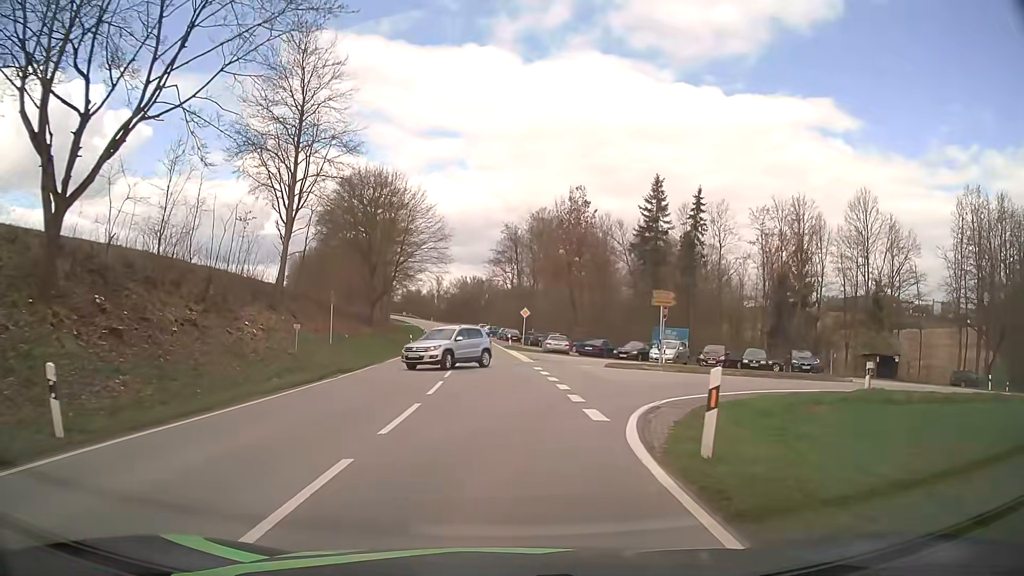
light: Day
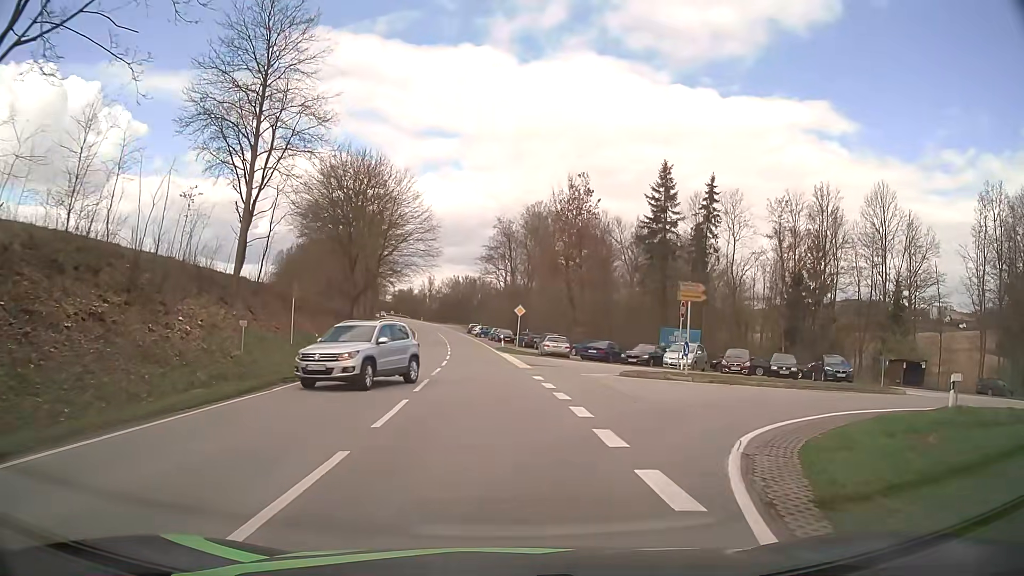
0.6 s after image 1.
(0.0, +5.5) m; 0°
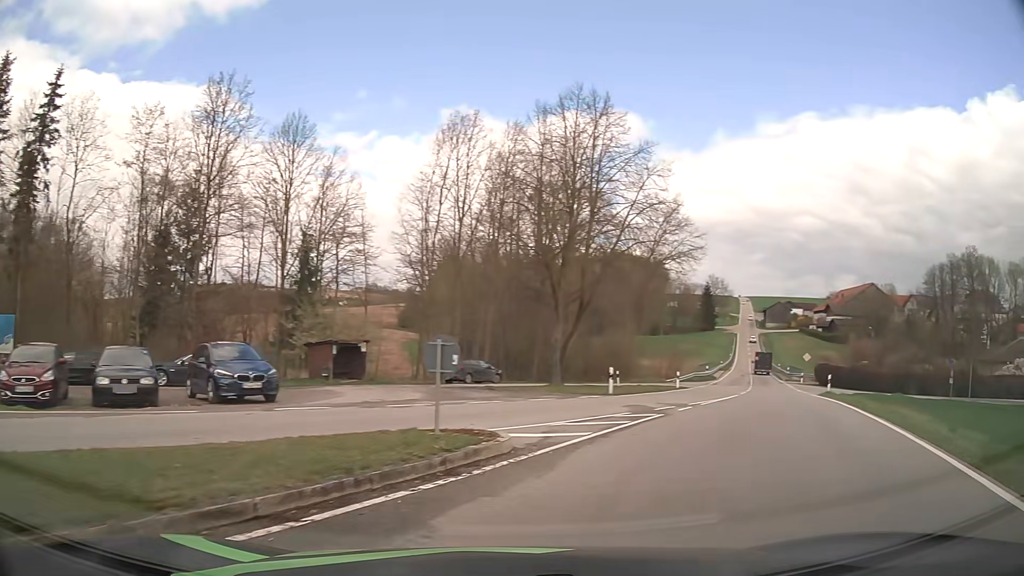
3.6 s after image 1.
(+7.2, +18.5) m; +54°
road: tertiary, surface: asphalt
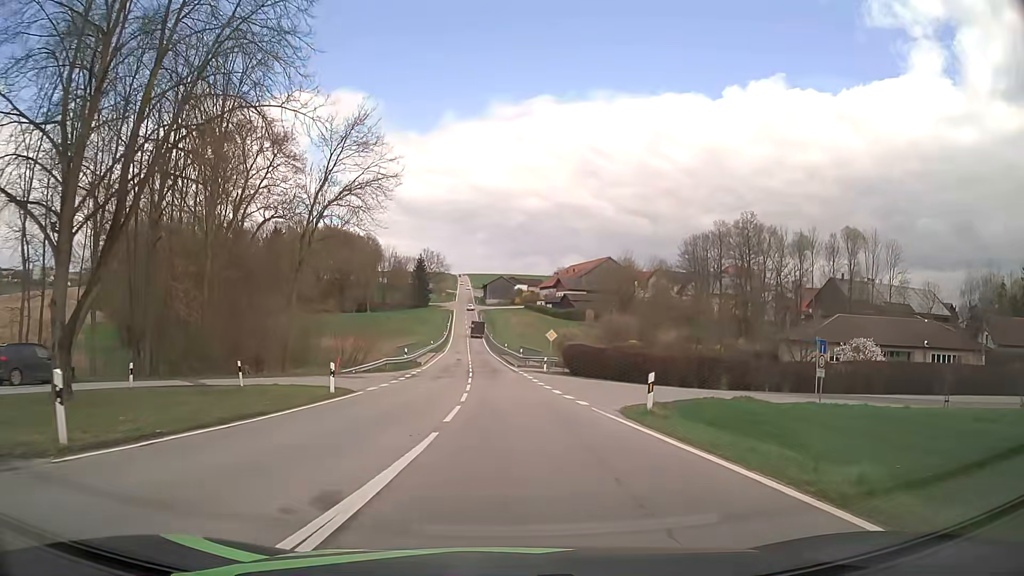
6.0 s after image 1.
(+6.3, +17.9) m; +25°
